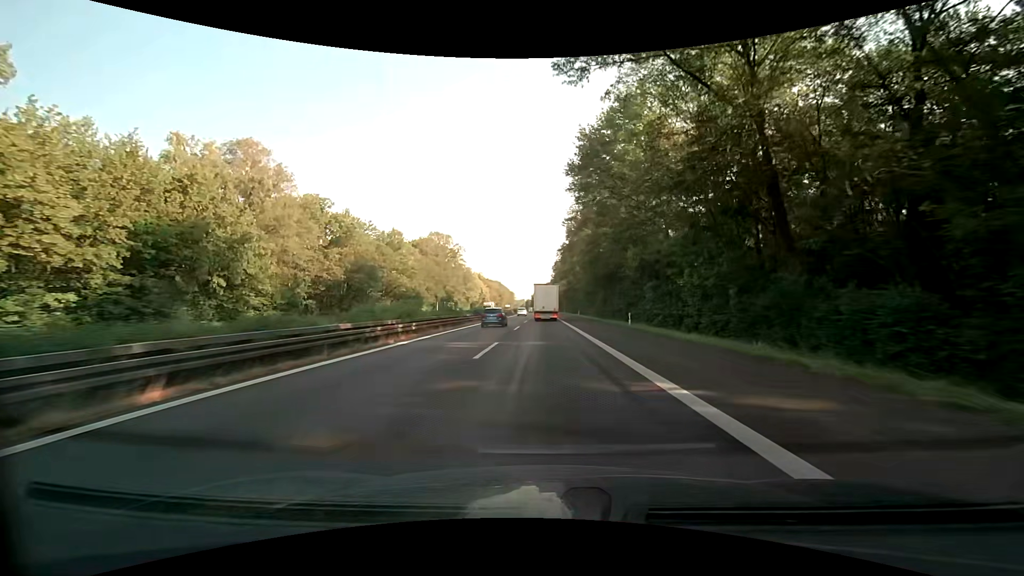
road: motorway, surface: asphalt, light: Day
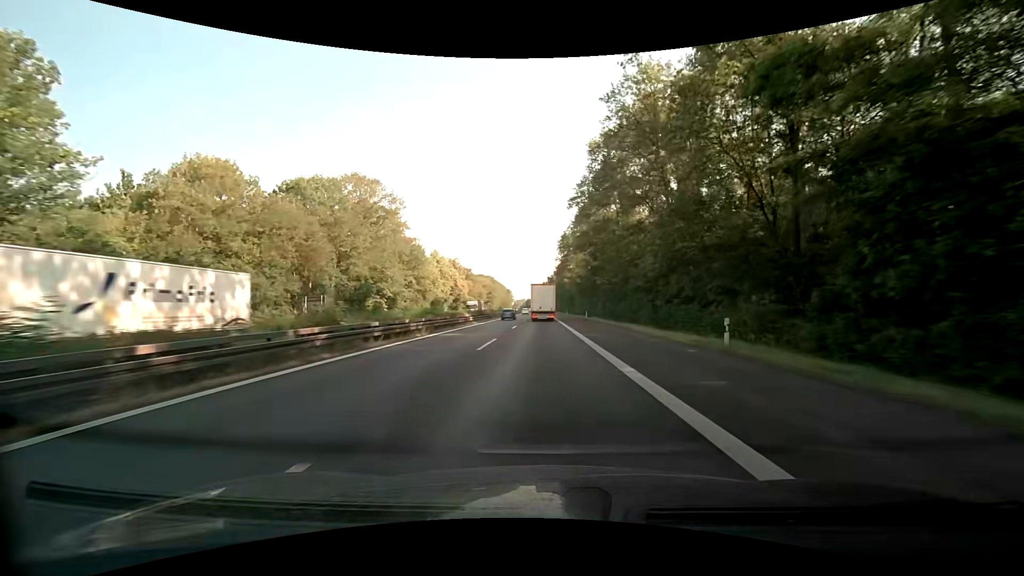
(+0.1, +69.3) m; 0°
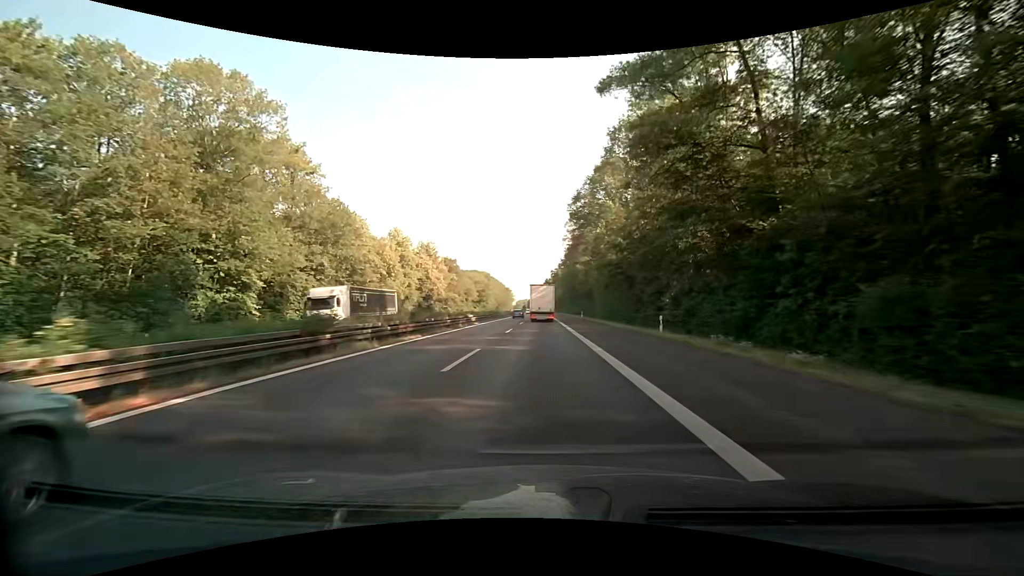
(-0.1, +41.7) m; -1°
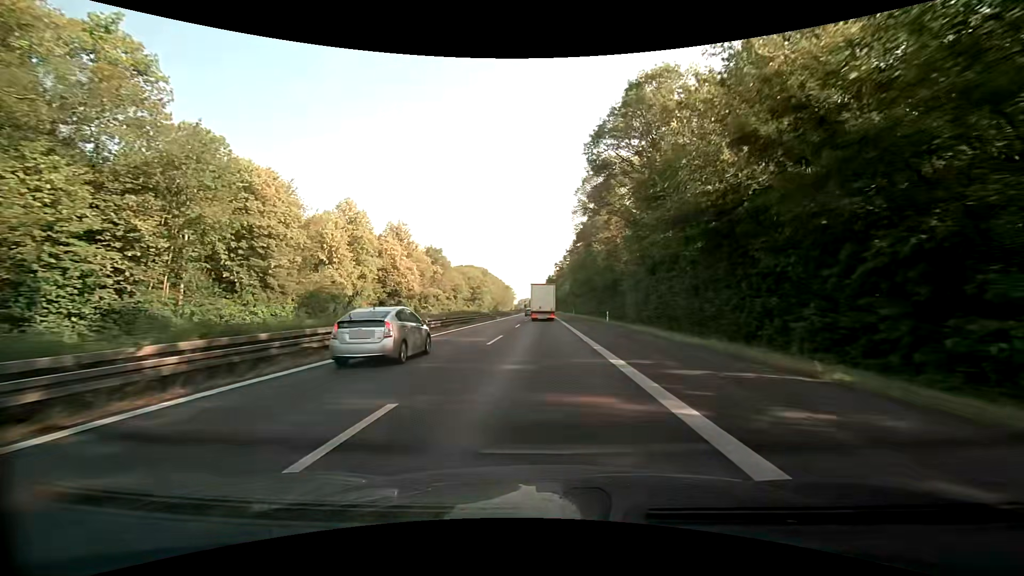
(0.0, +27.8) m; 0°
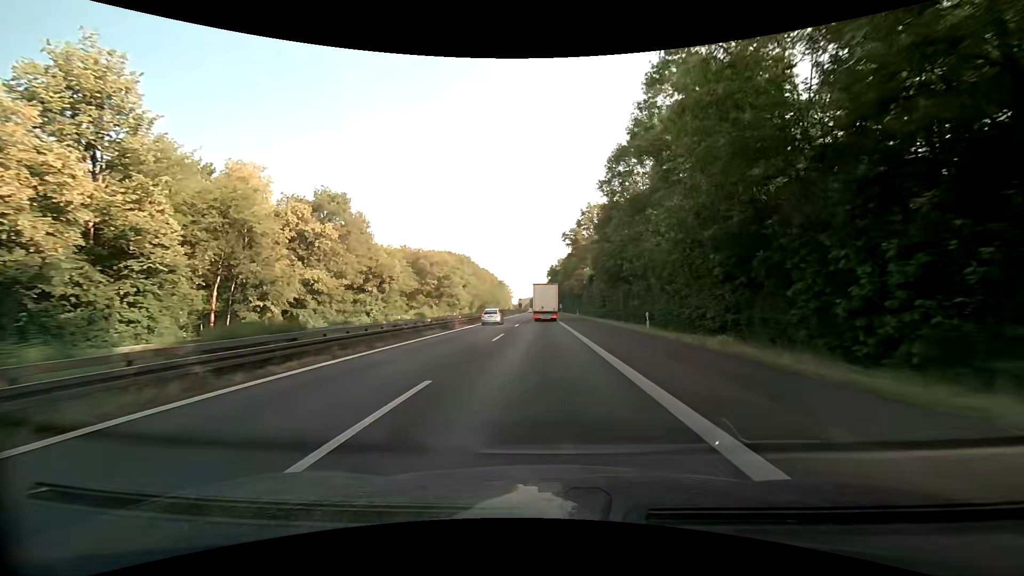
(-0.2, +69.7) m; 0°
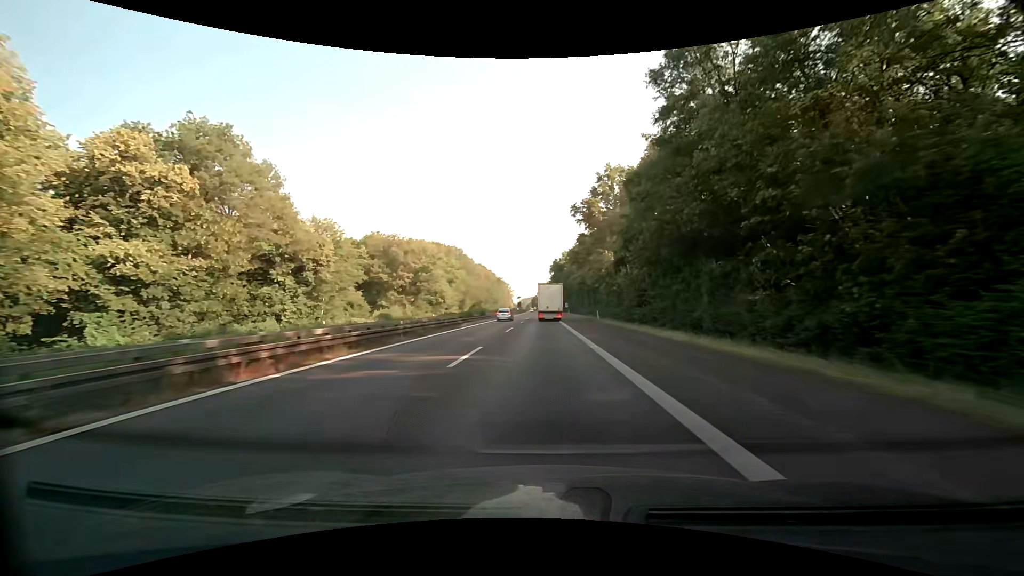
(-0.1, +27.9) m; 0°
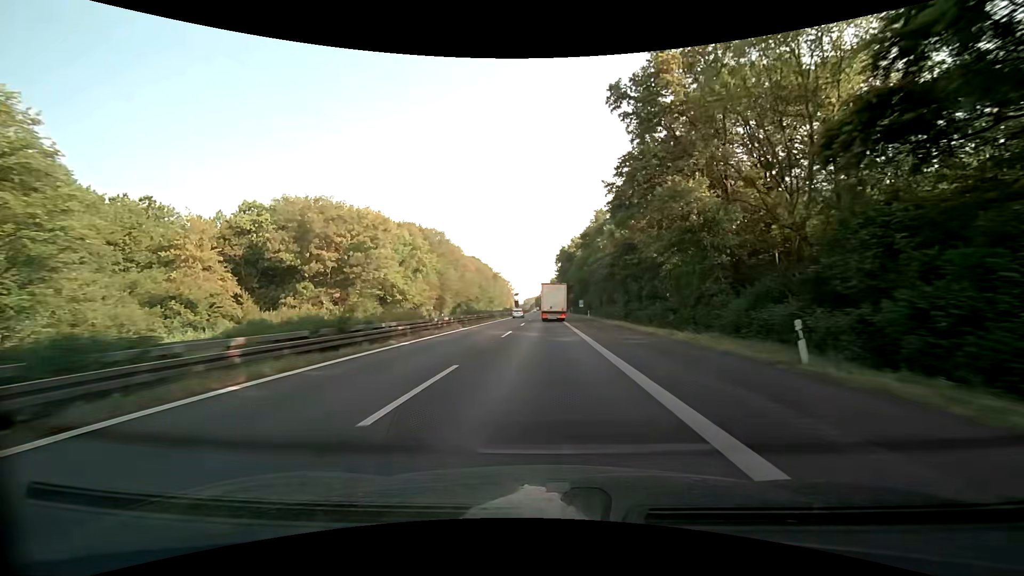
(-0.2, +41.8) m; -1°
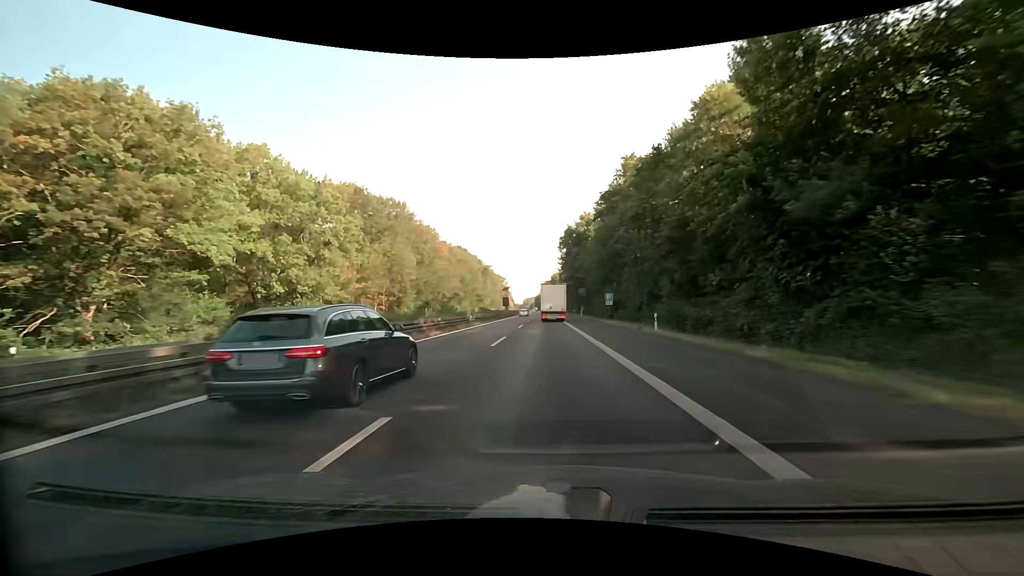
(+0.1, +41.8) m; 0°
(0, +10) (0, +20) (0, +30) (0, +40) (0, +50) (0, +60) (0, +70) (0, +80) (0, +90) (0, +100) m
